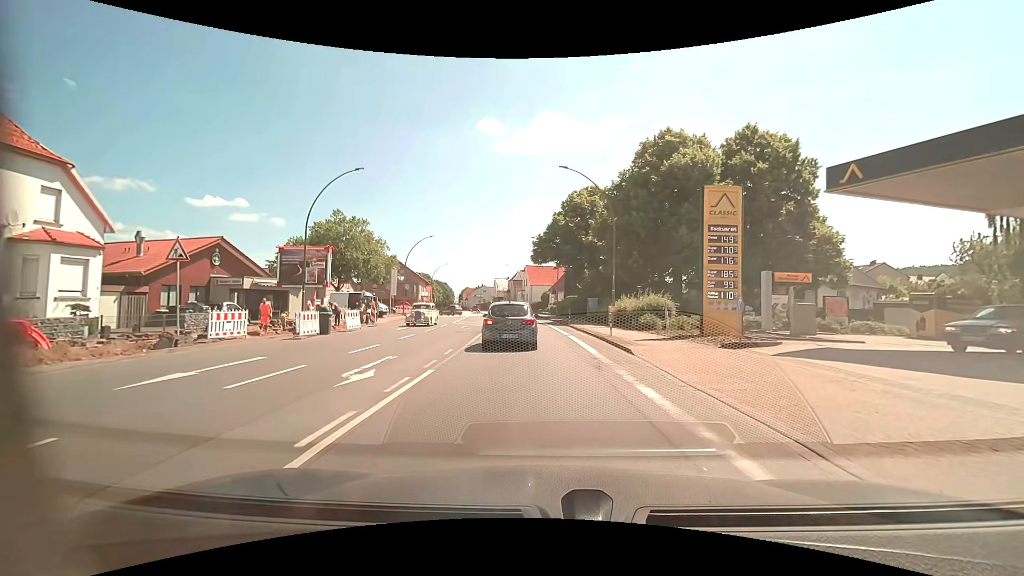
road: primary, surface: asphalt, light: Day
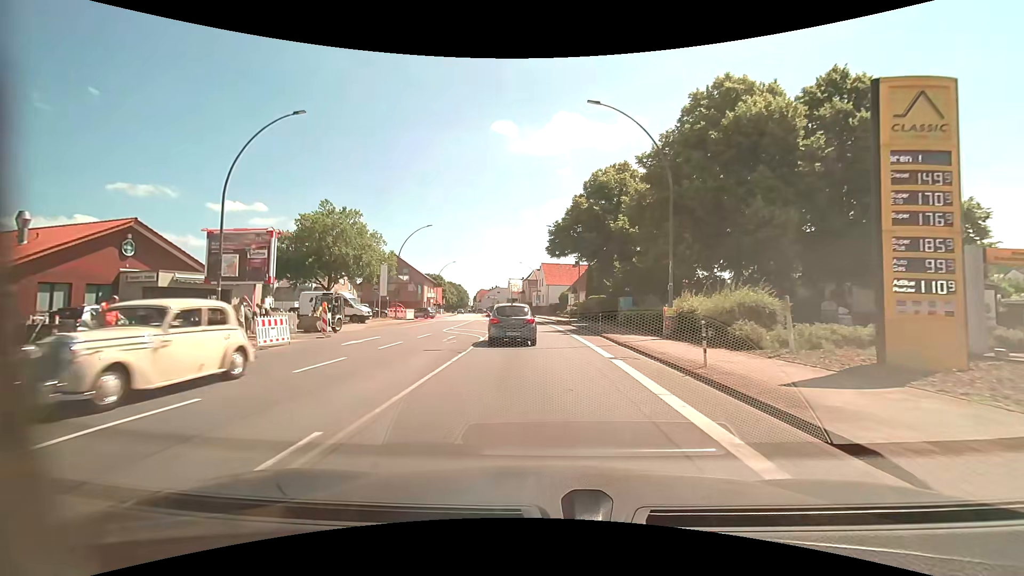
(-0.2, +10.1) m; -2°
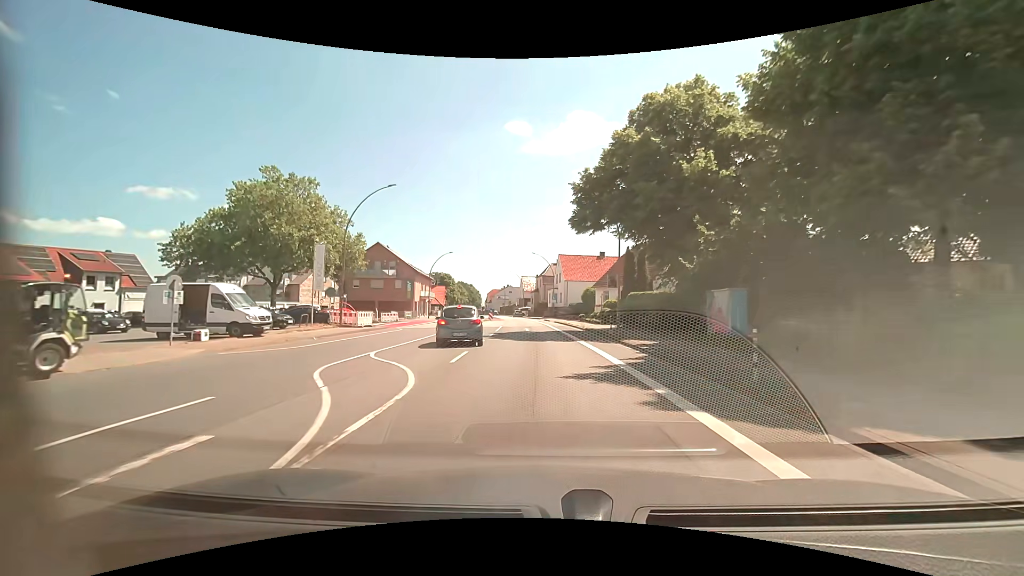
(-0.3, +18.3) m; -2°
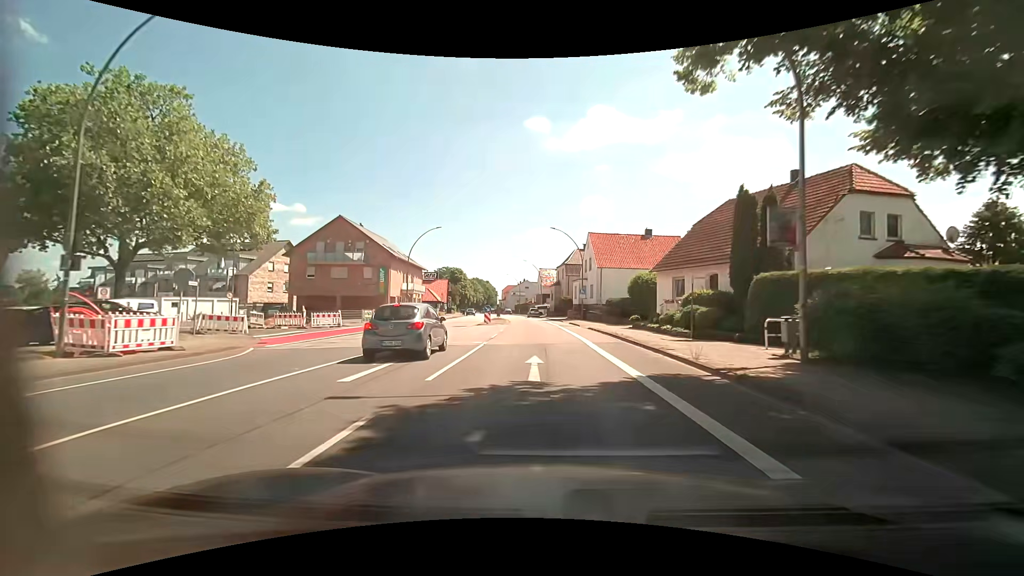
(-0.4, +22.0) m; -2°
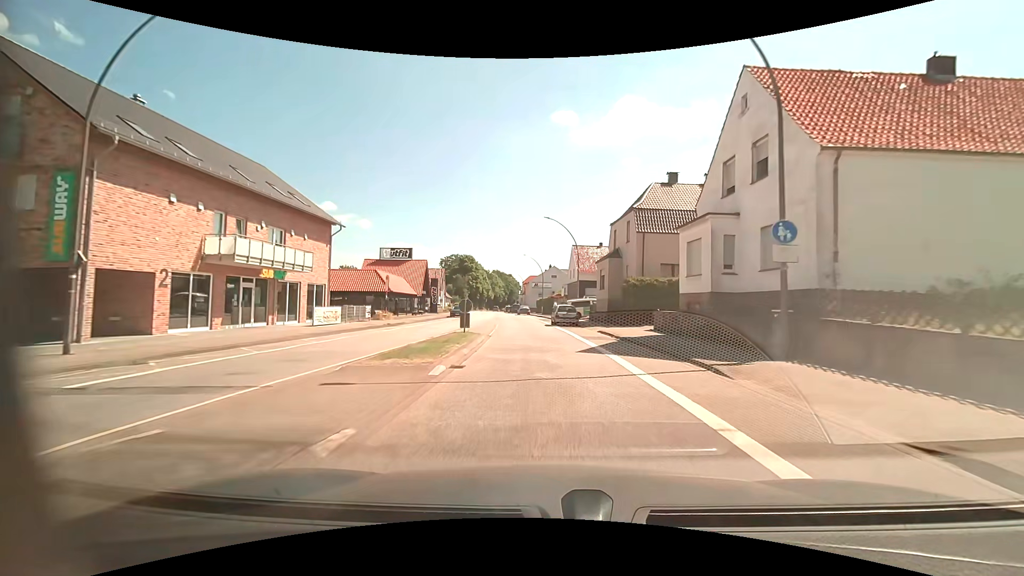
(-1.0, +40.7) m; -3°
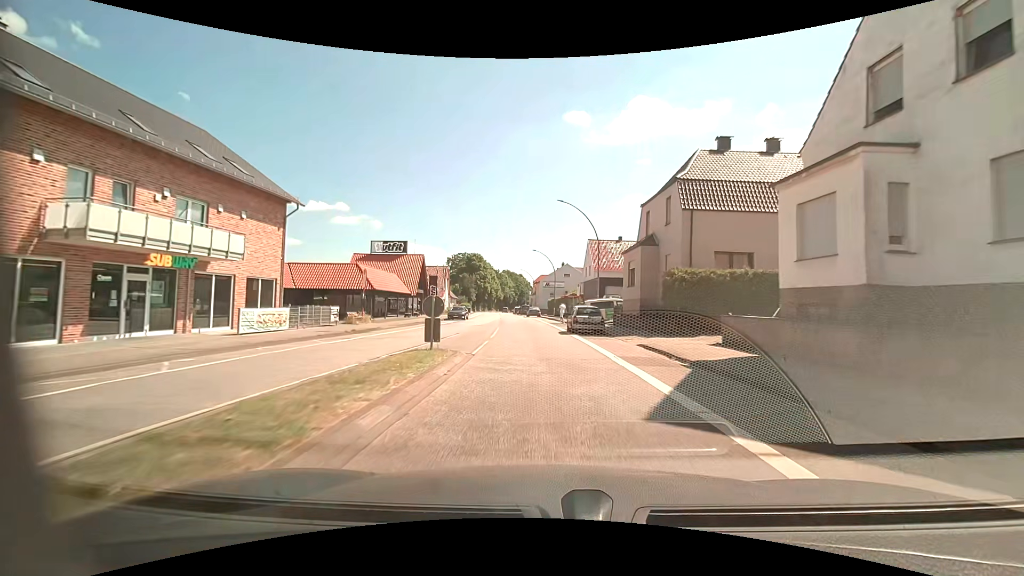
(-0.1, +8.3) m; -1°
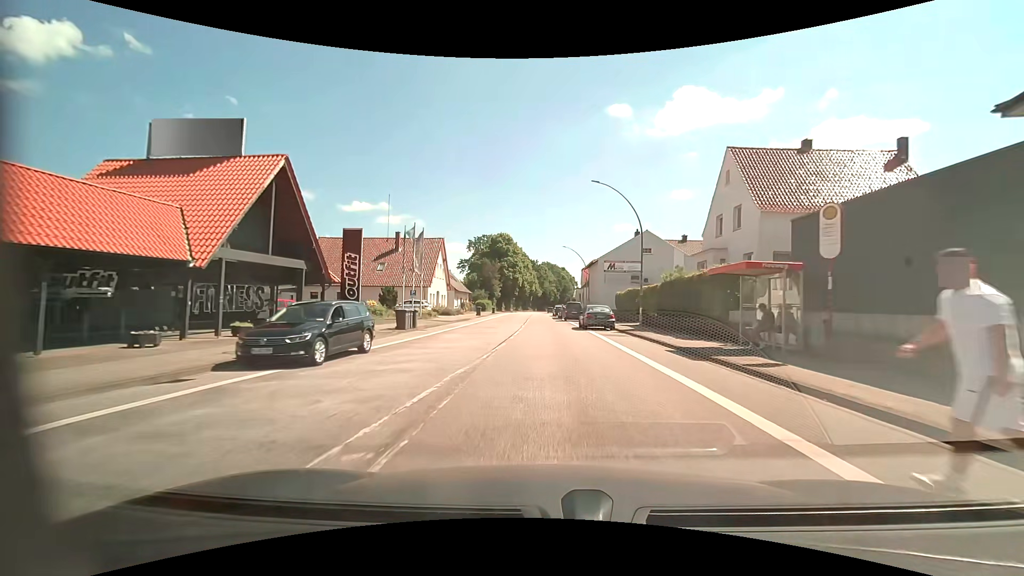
(-2.0, +40.4) m; -5°
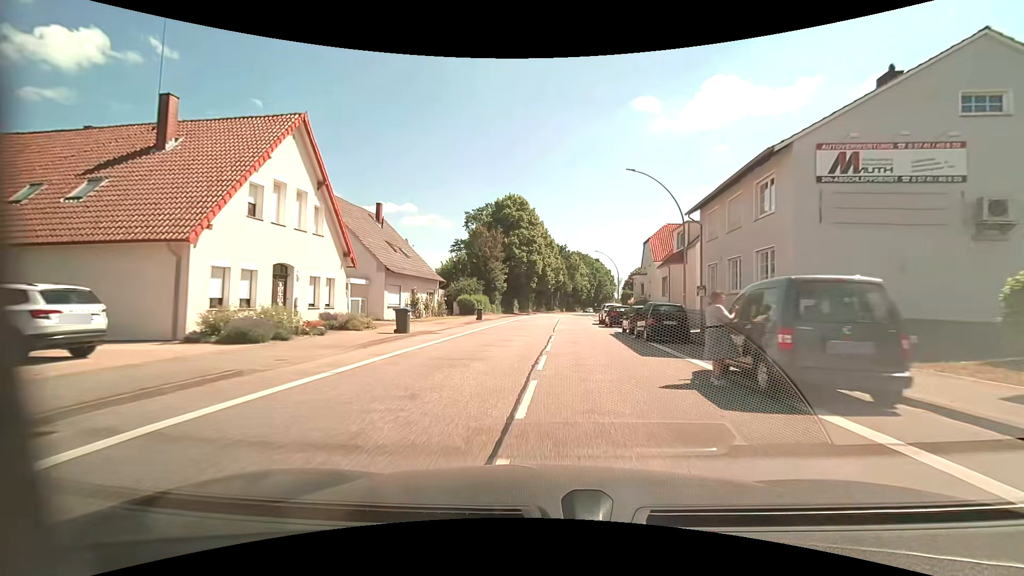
(-0.8, +39.7) m; -3°
(0, +10) (0, +20) (+1, +30) (+2, +40) (+2, +50) (+3, +60) (+4, +70) (+5, +80) (+6, +90) (+7, +100) m
